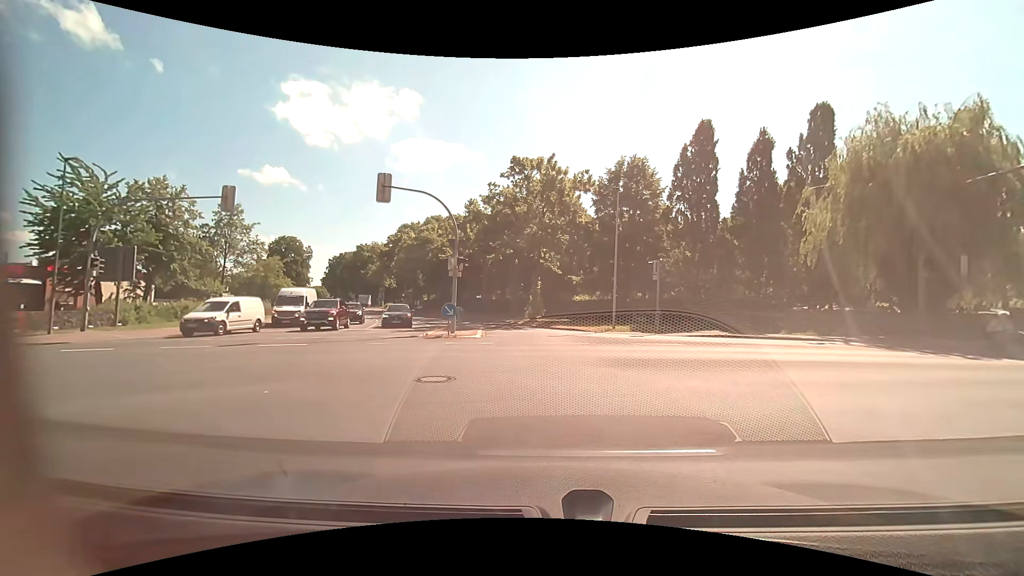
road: unclassified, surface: asphalt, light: Day
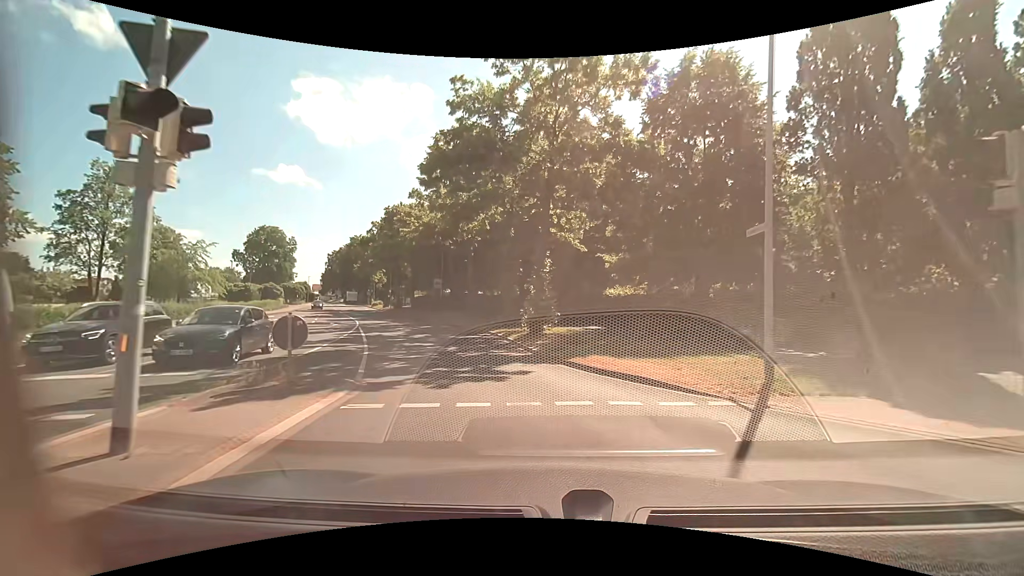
(0.0, +18.0) m; -2°
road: residential
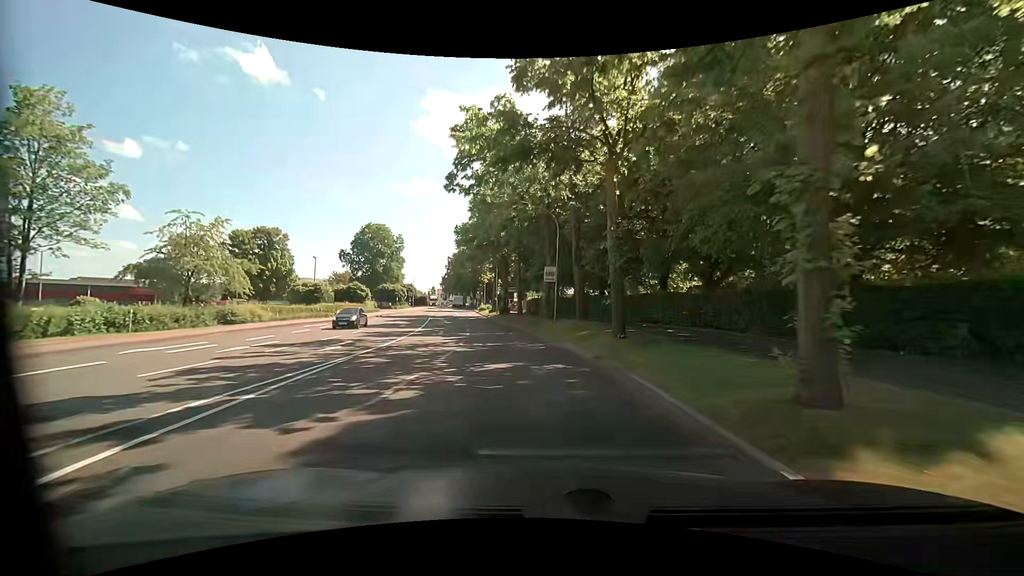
(-3.2, +21.0) m; -15°
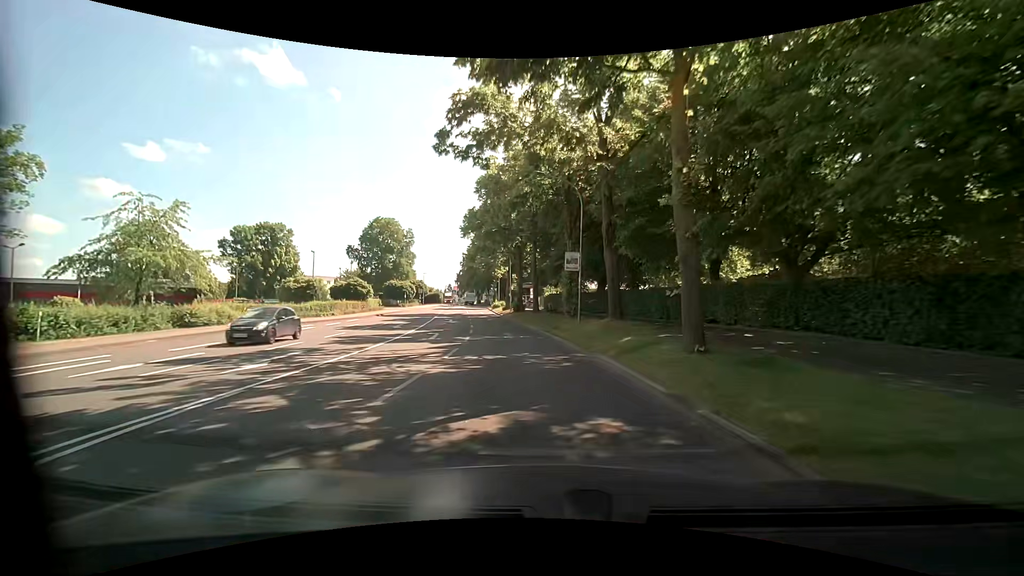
(-0.1, +6.4) m; -1°
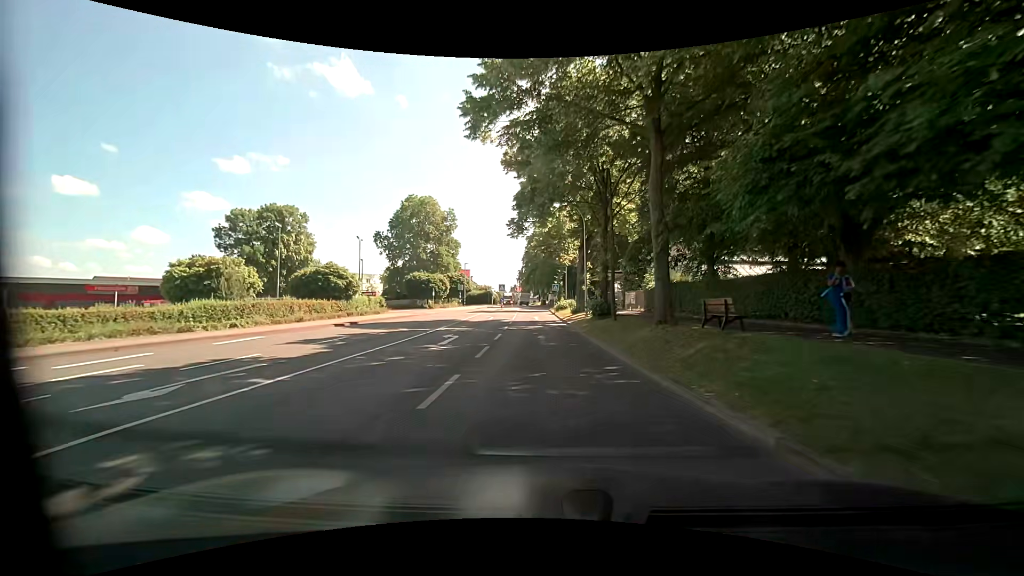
(-2.0, +25.0) m; -8°
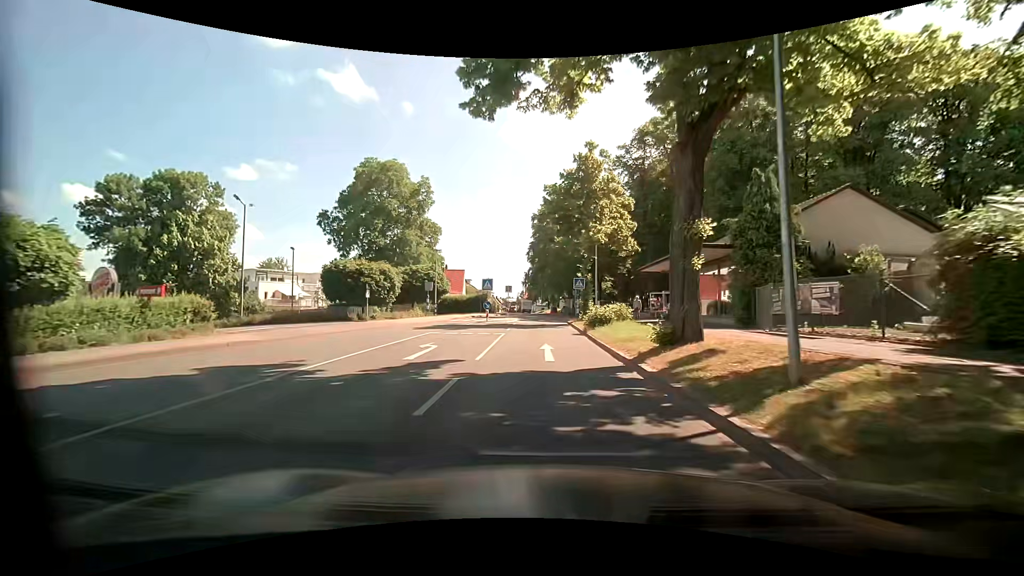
(-0.7, +24.7) m; -2°
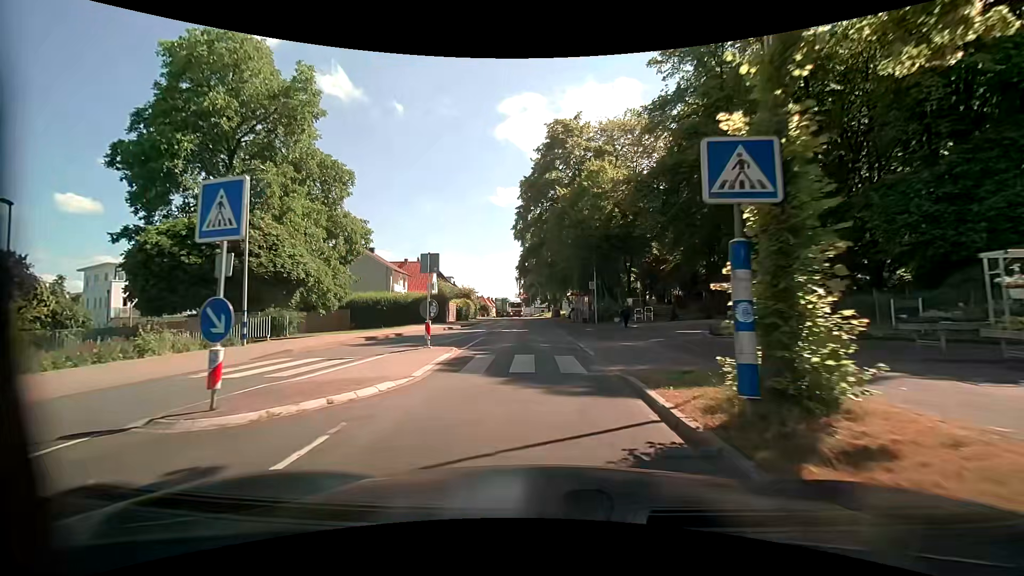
(+0.3, +28.6) m; 0°
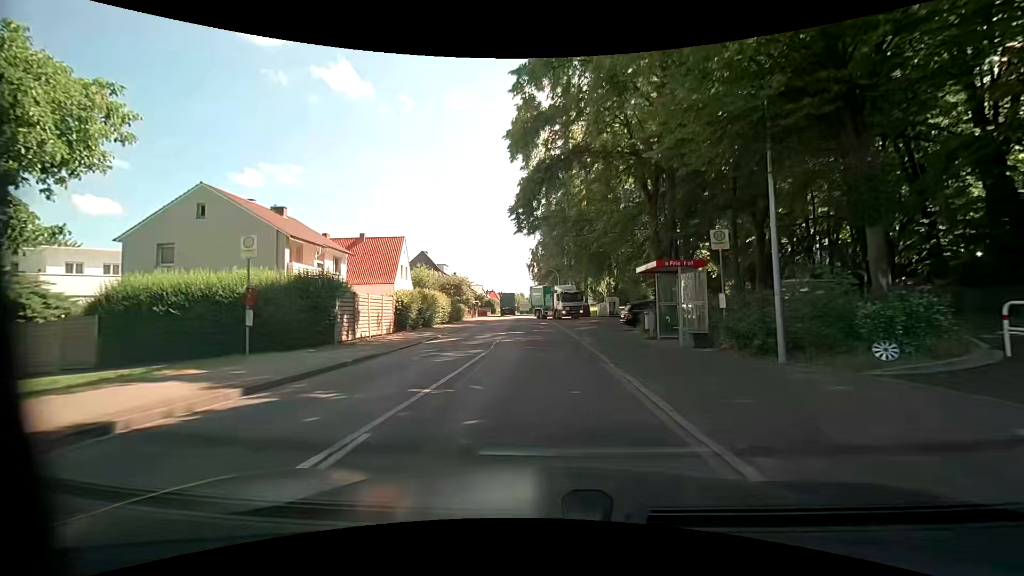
(-0.7, +27.2) m; -2°
(0, +10) (0, +20) (0, +30) (-1, +40) (-1, +50) (-1, +60) (-1, +70) (-2, +80) (-2, +90) (-3, +100) m
